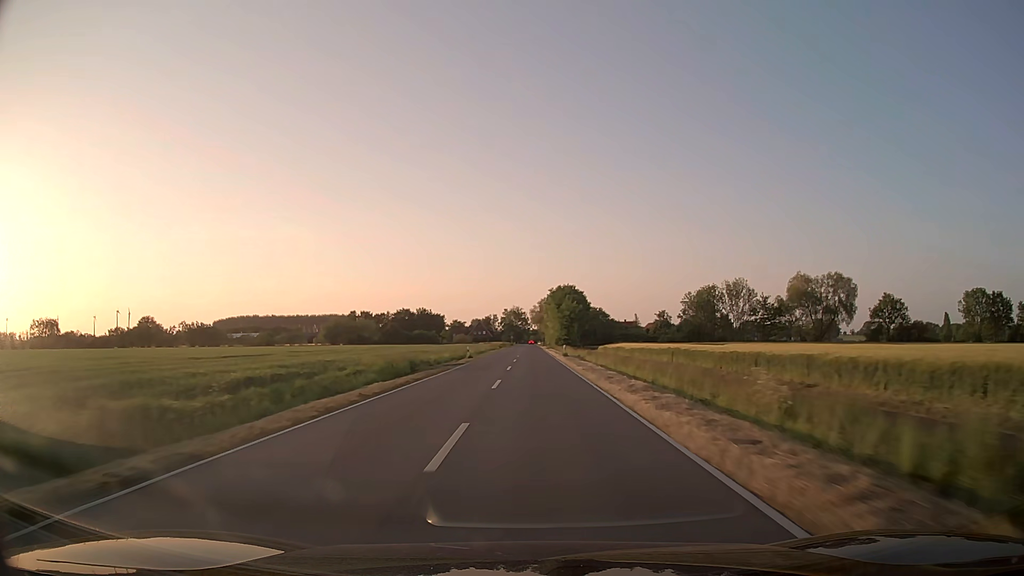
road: secondary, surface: asphalt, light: Day
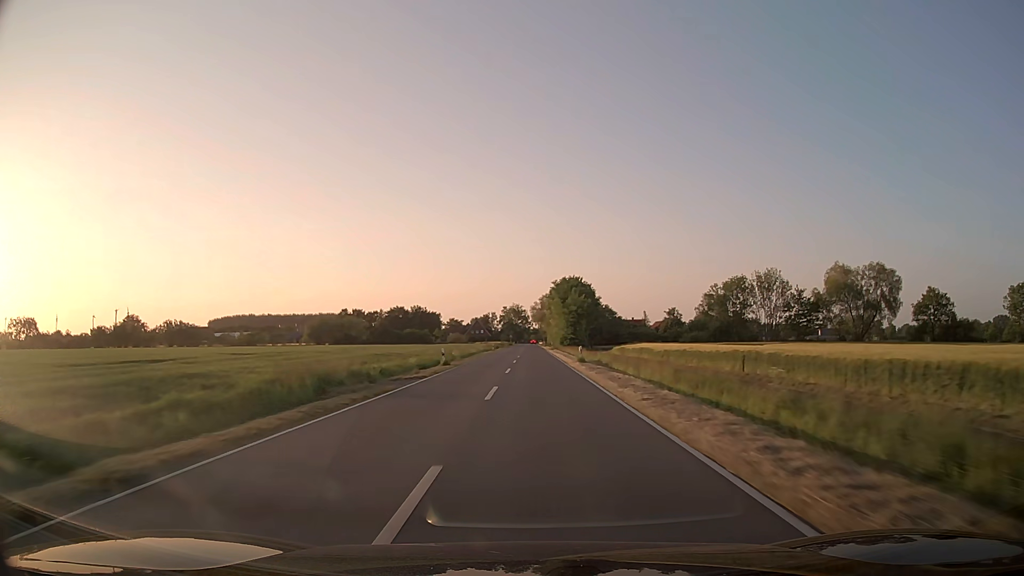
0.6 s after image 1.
(0.0, +15.8) m; 0°
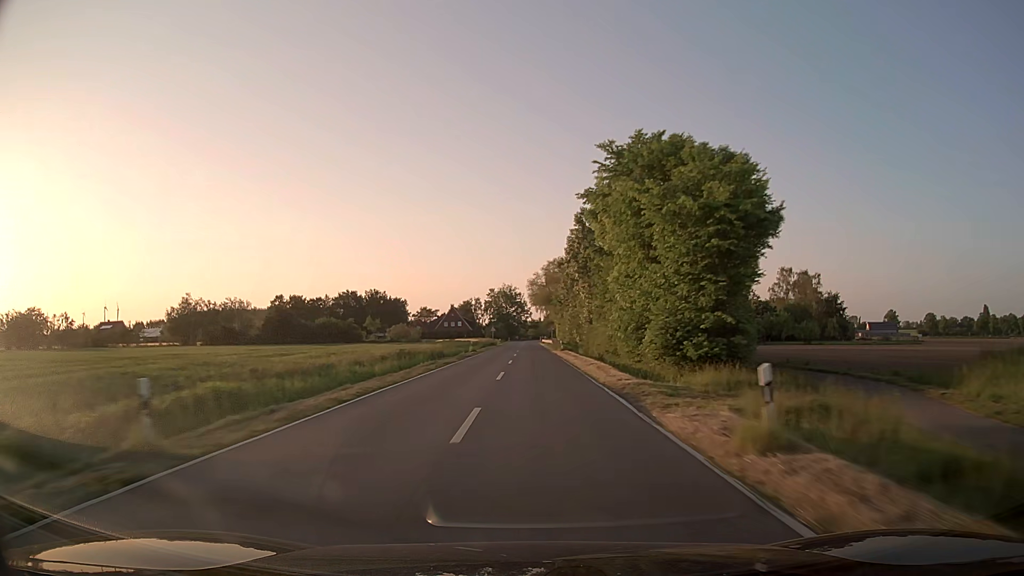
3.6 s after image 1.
(+0.2, +78.9) m; 0°
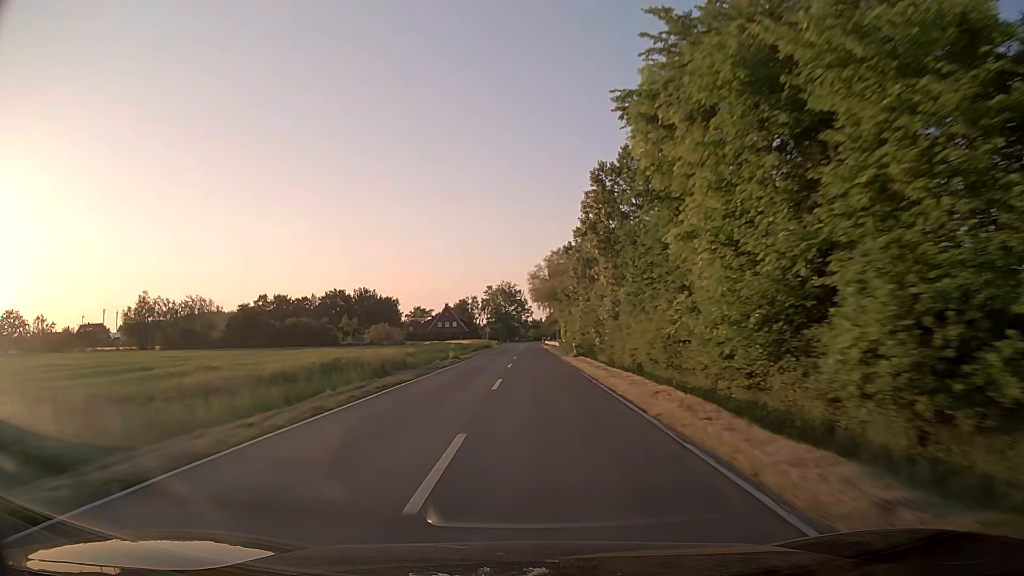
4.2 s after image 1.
(0.0, +15.1) m; 0°
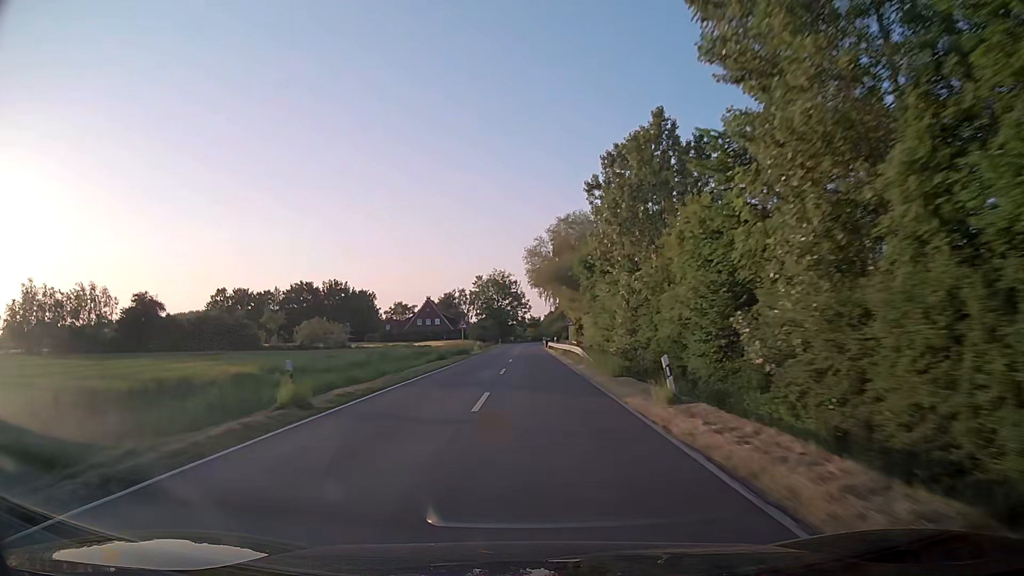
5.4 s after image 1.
(0.0, +29.0) m; 0°
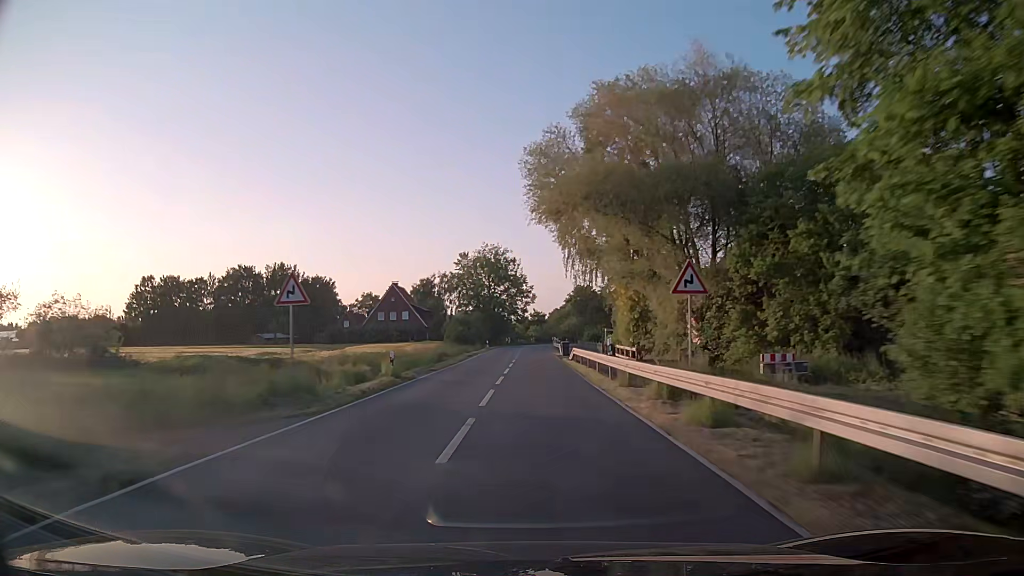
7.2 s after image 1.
(+0.1, +40.6) m; 0°
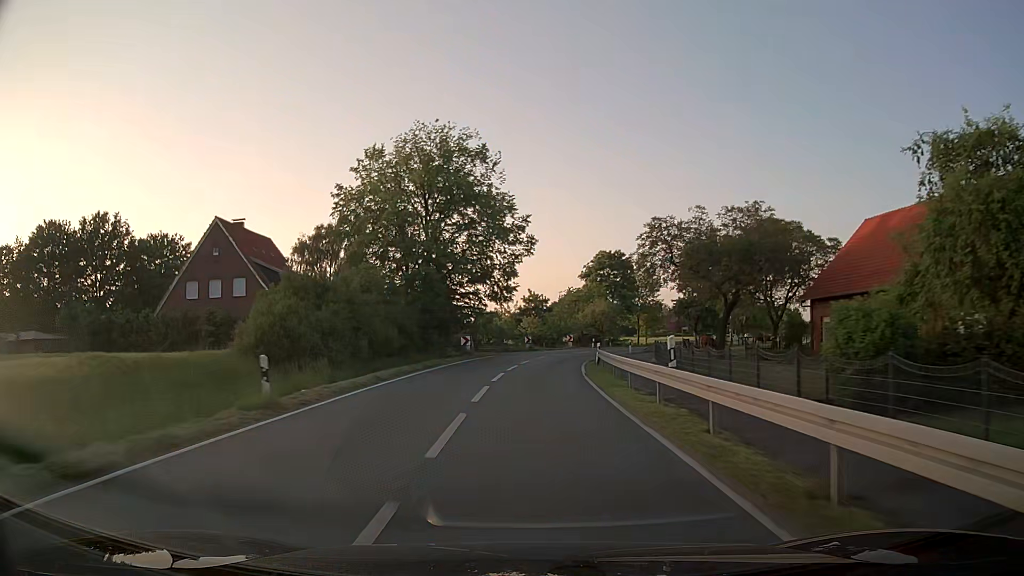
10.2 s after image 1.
(+0.5, +60.6) m; +1°
